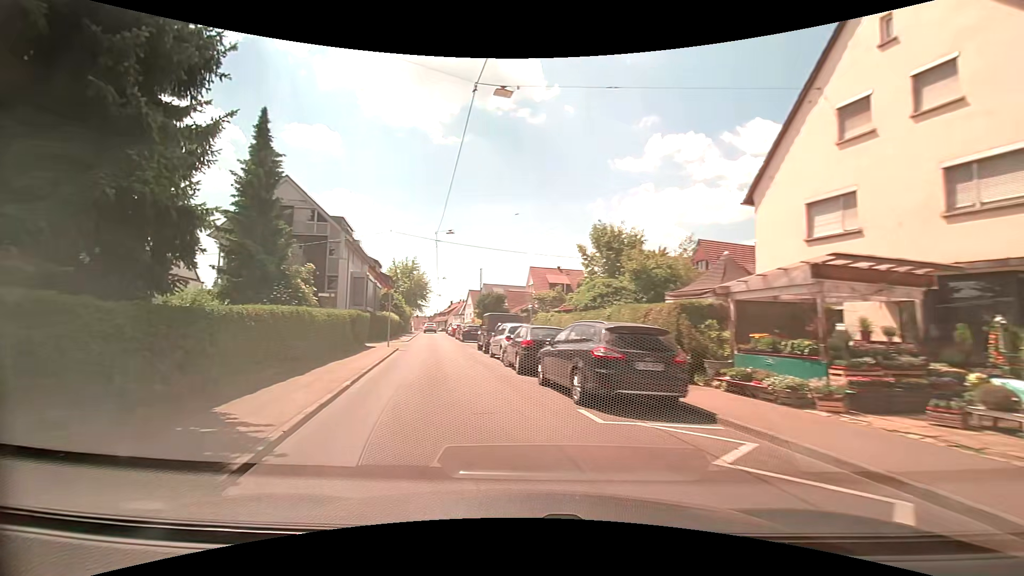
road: residential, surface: asphalt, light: Day
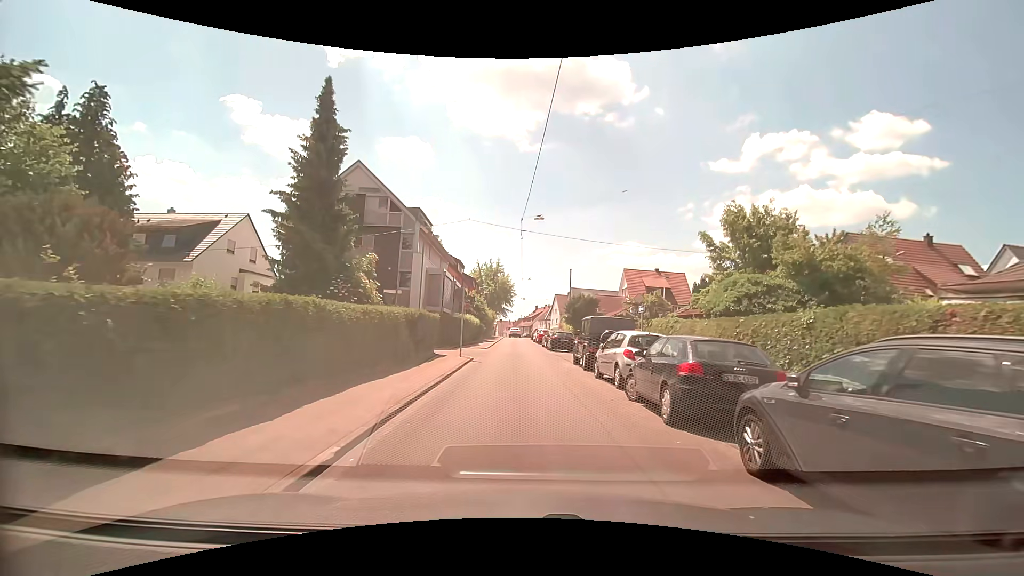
(-0.7, +6.2) m; -9°
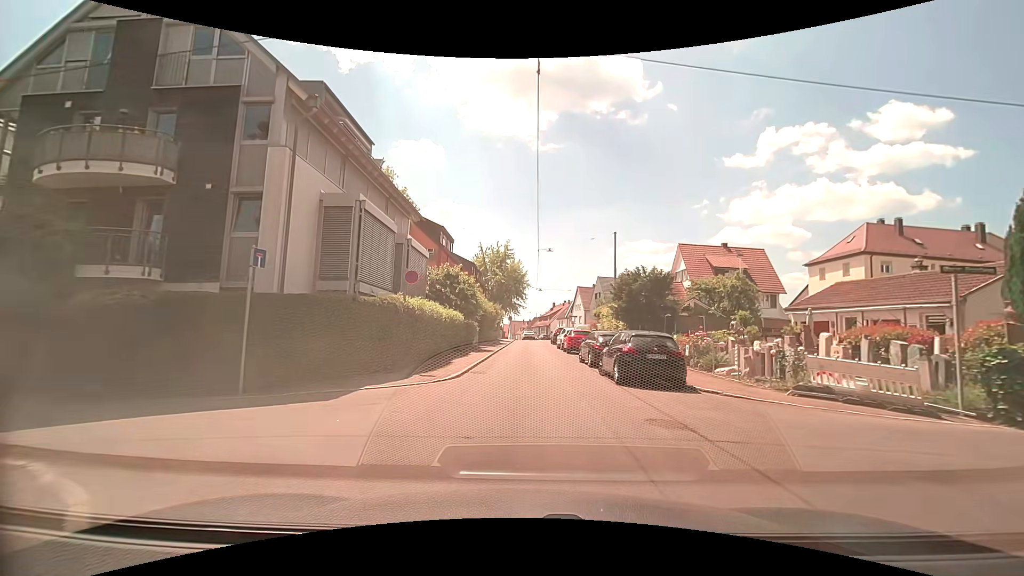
(-0.1, +21.2) m; -1°
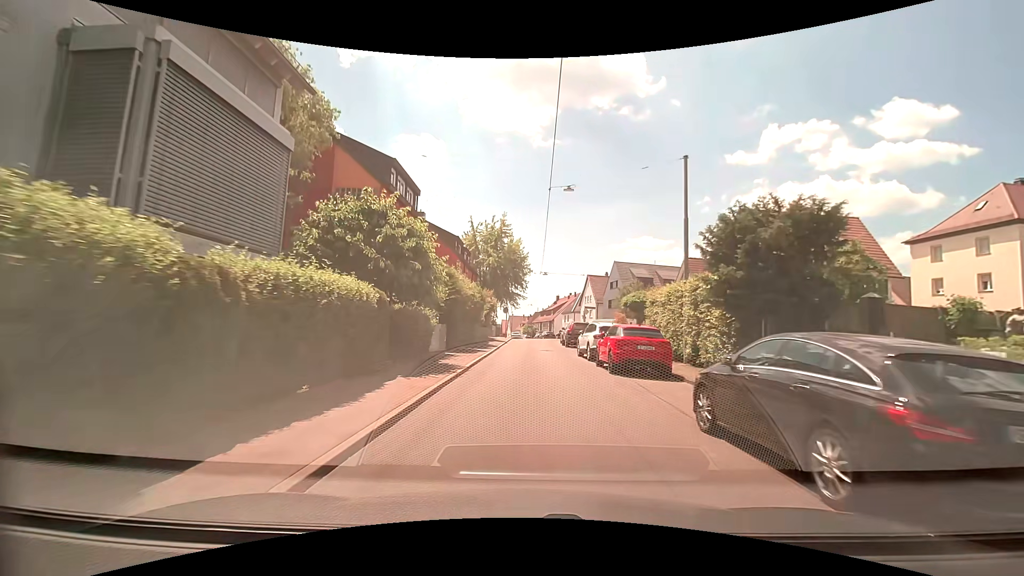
(-0.1, +15.5) m; 0°
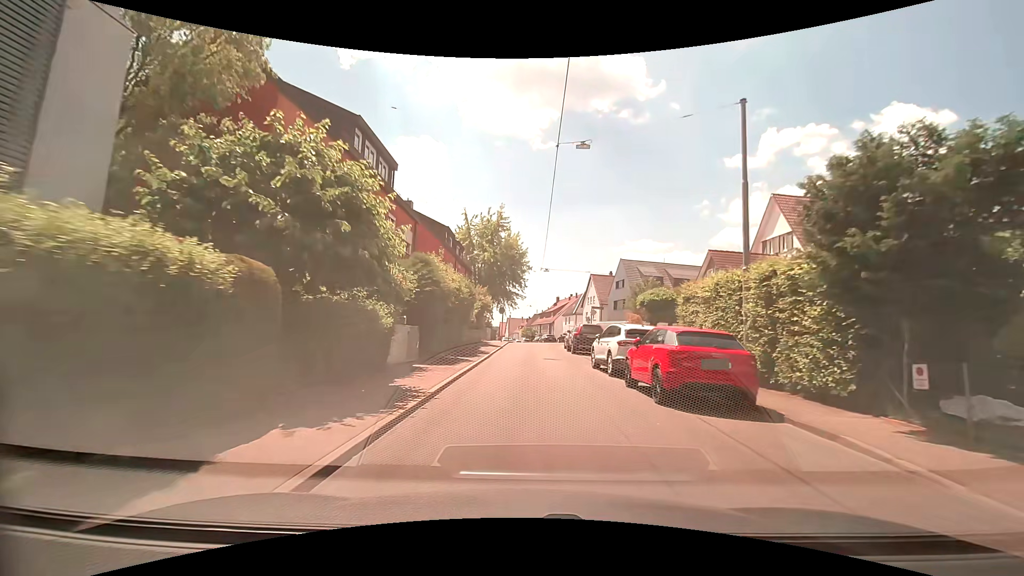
(0.0, +5.5) m; 0°
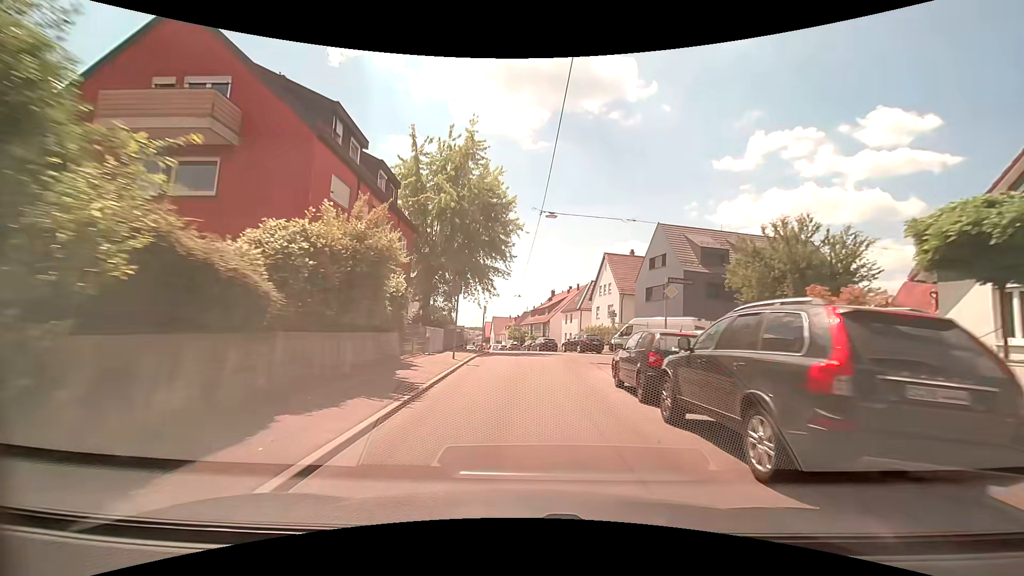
(+0.2, +23.4) m; +1°
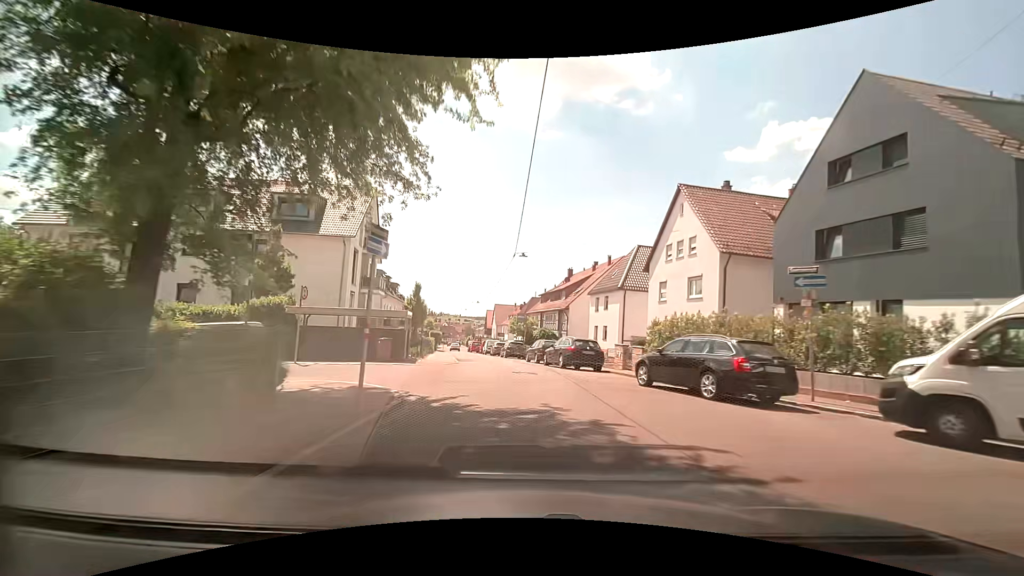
(-0.1, +25.2) m; 0°
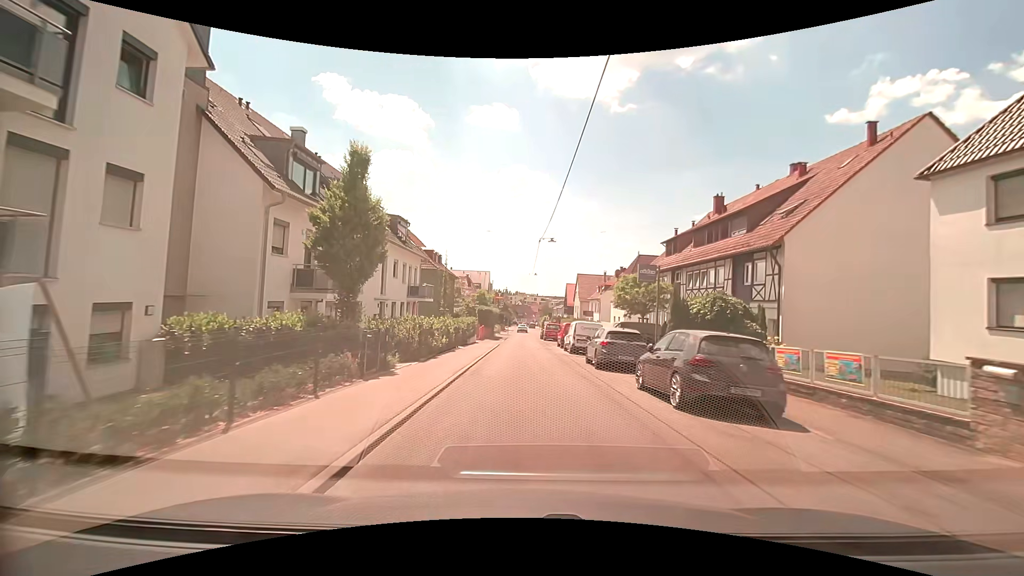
(-2.8, +32.3) m; -10°
